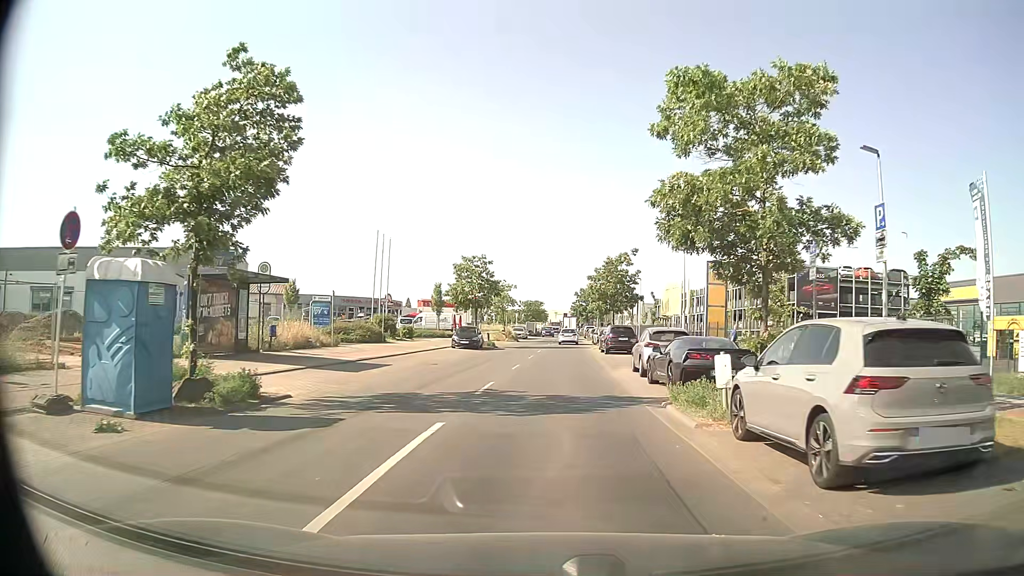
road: tertiary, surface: asphalt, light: Day
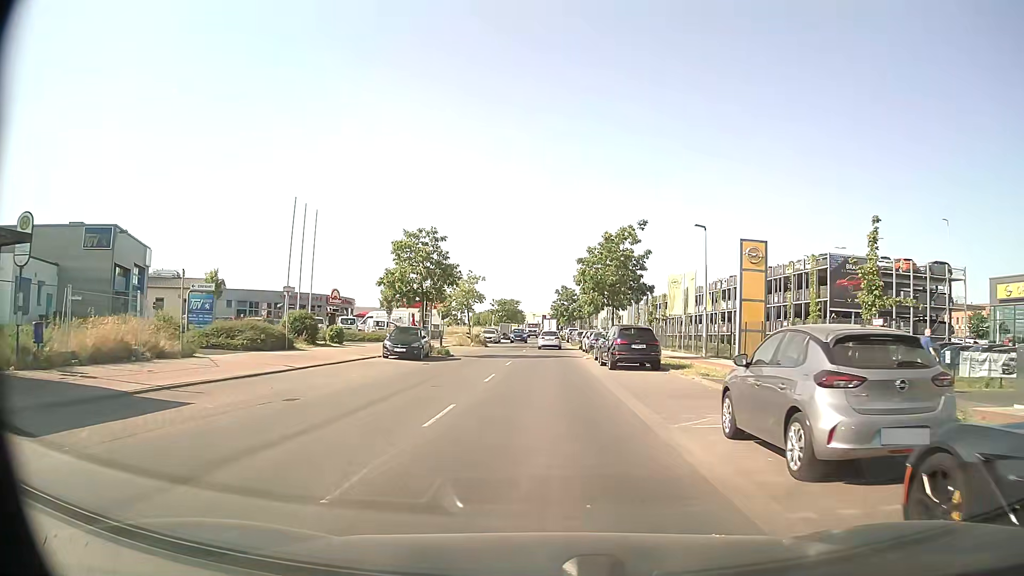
(0.0, +13.7) m; +1°
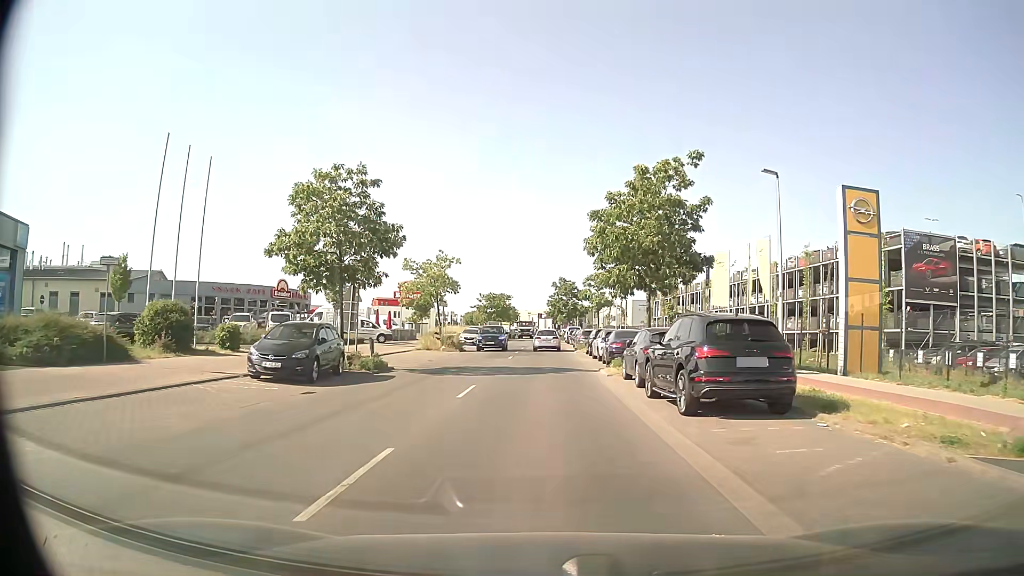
(+0.1, +14.0) m; +1°
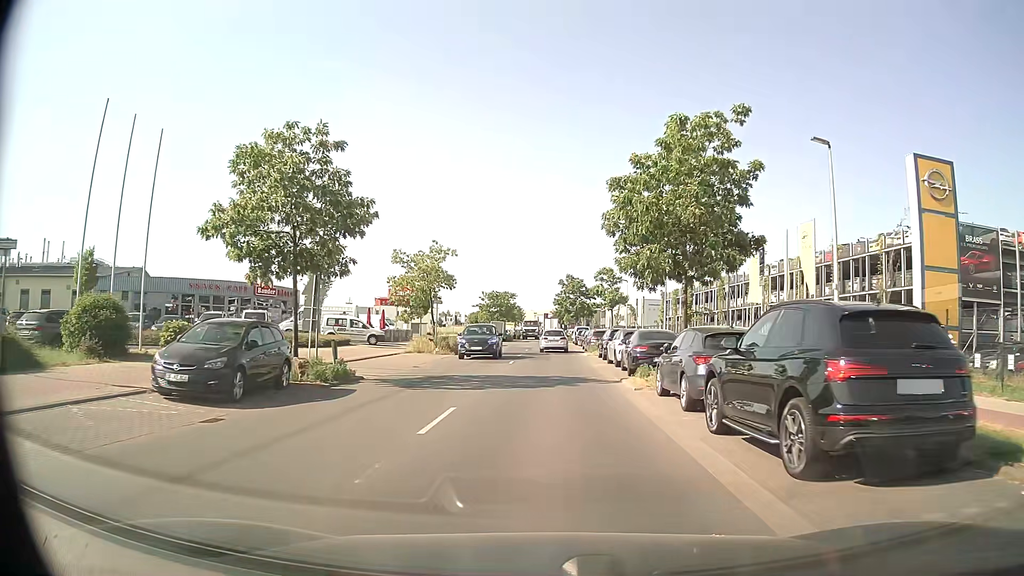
(0.0, +4.9) m; -1°
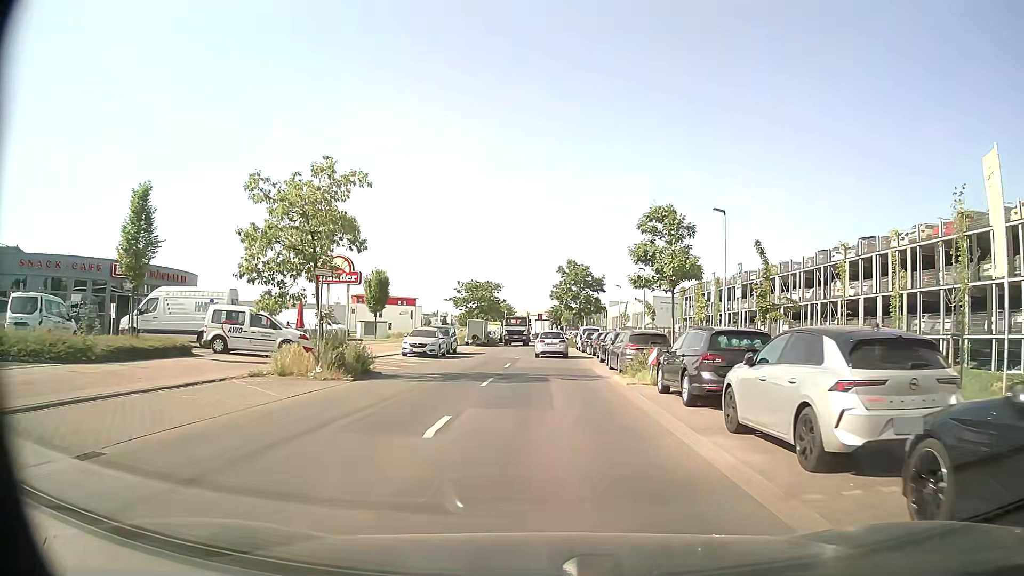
(0.0, +19.2) m; +1°
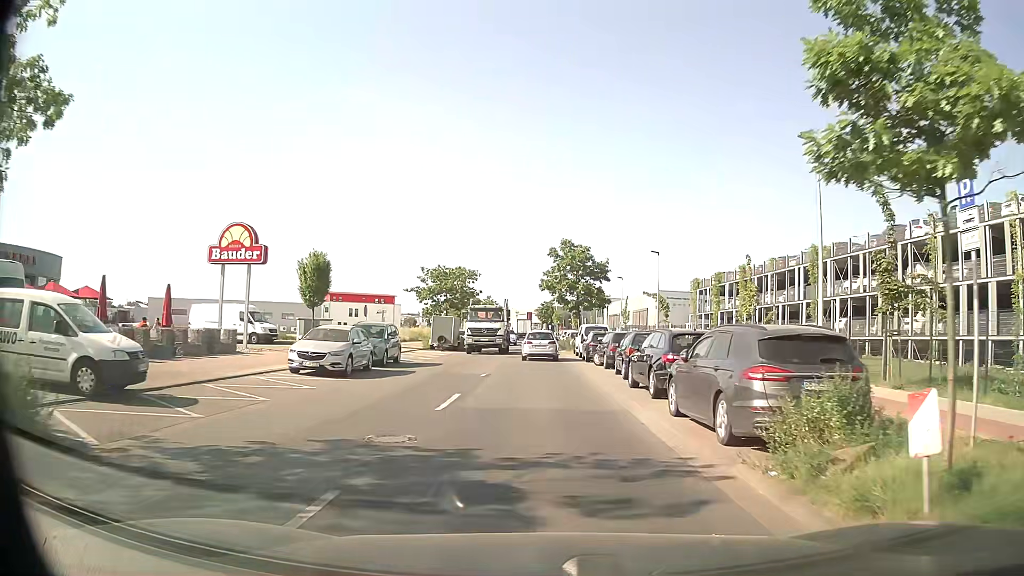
(0.0, +14.2) m; 0°
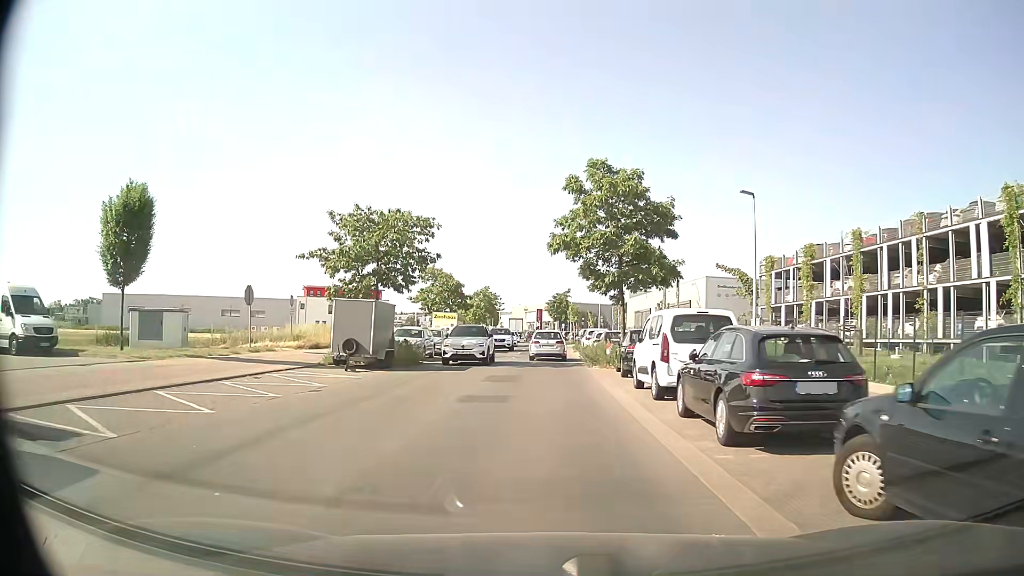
(0.0, +23.5) m; -1°
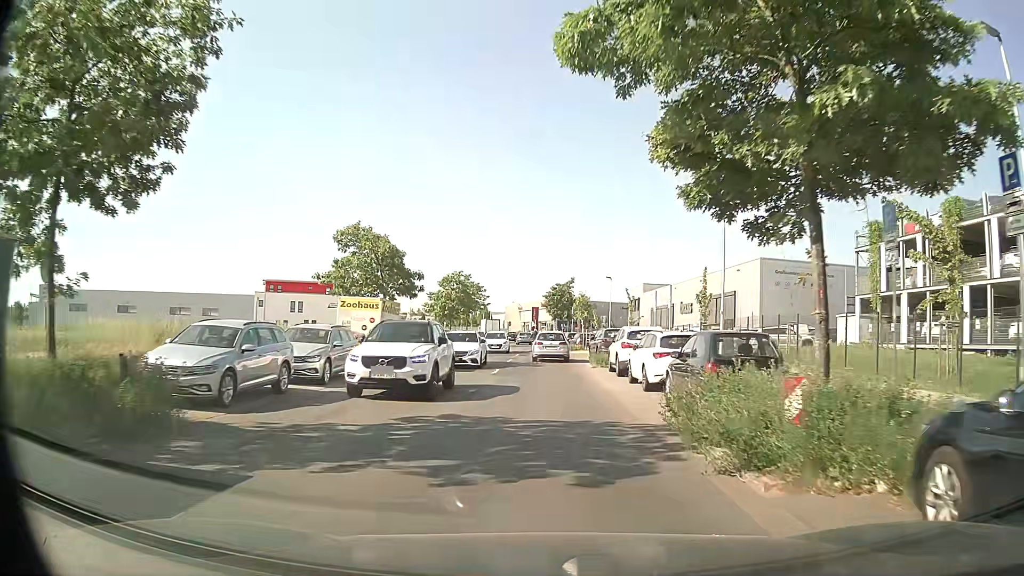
(+0.1, +19.9) m; +1°
(0, +10) (0, +20) (0, +30) (0, +40) (0, +50) (-1, +60) (-2, +70) (-3, +80) (-4, +90) (-6, +100) m
